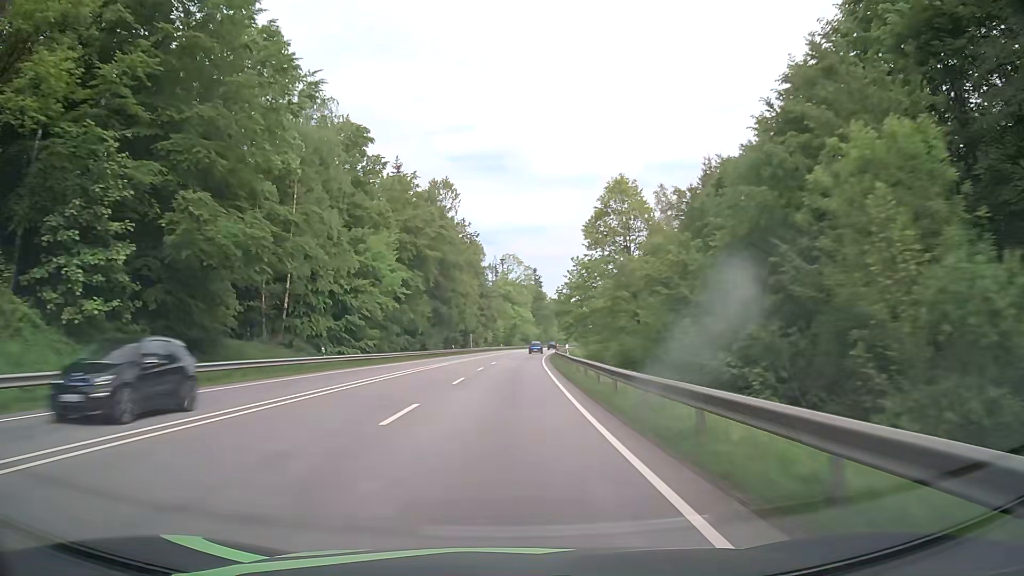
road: primary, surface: asphalt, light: Day
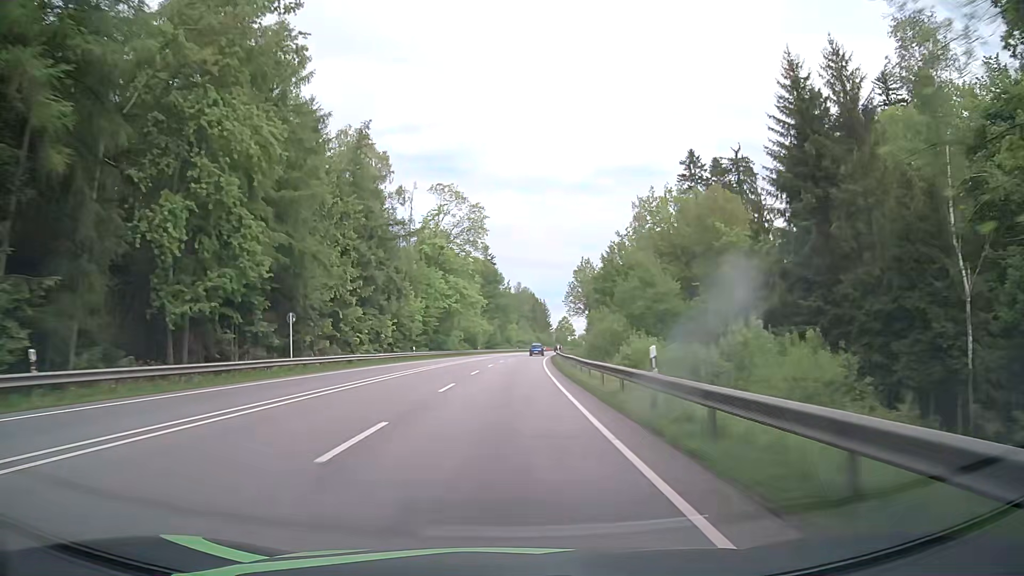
(+2.7, +76.6) m; +4°
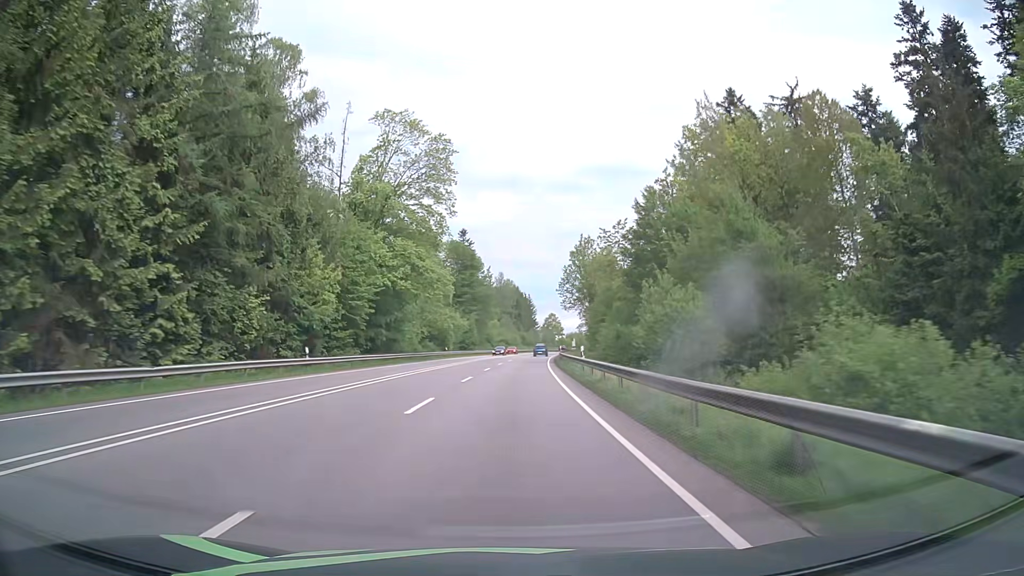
(+0.7, +30.8) m; +2°
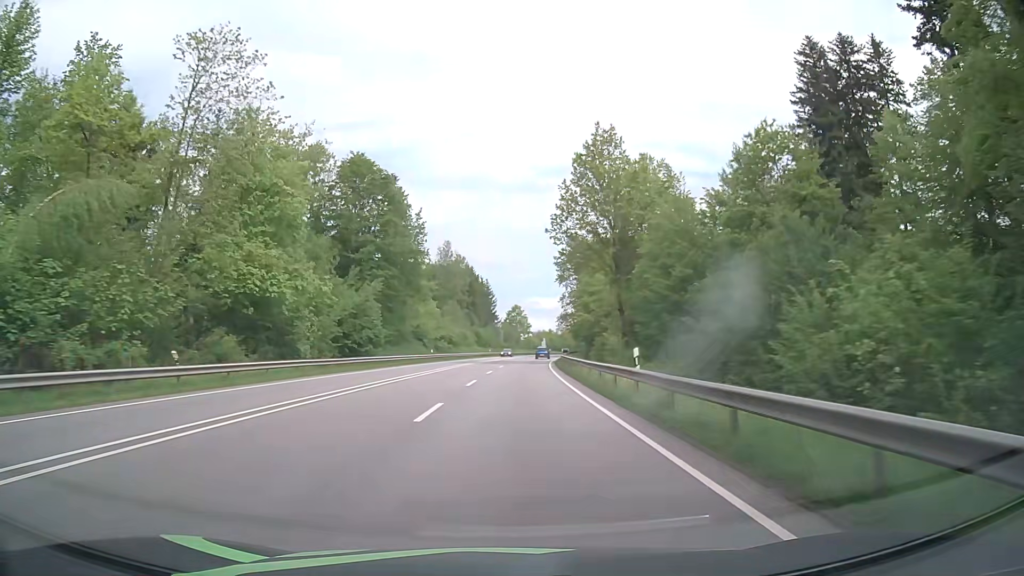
(+1.7, +61.9) m; +3°
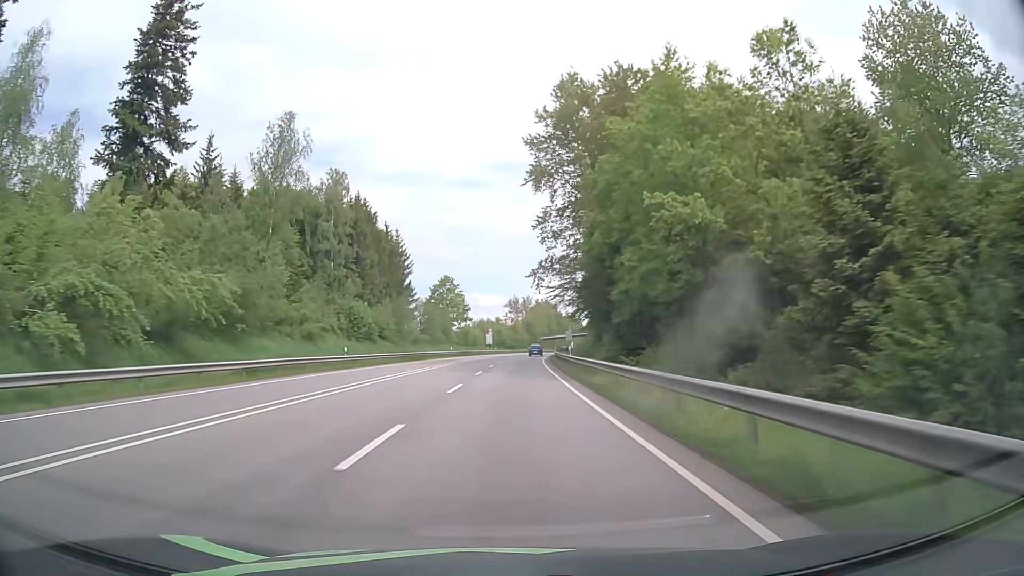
(+3.5, +77.7) m; +5°
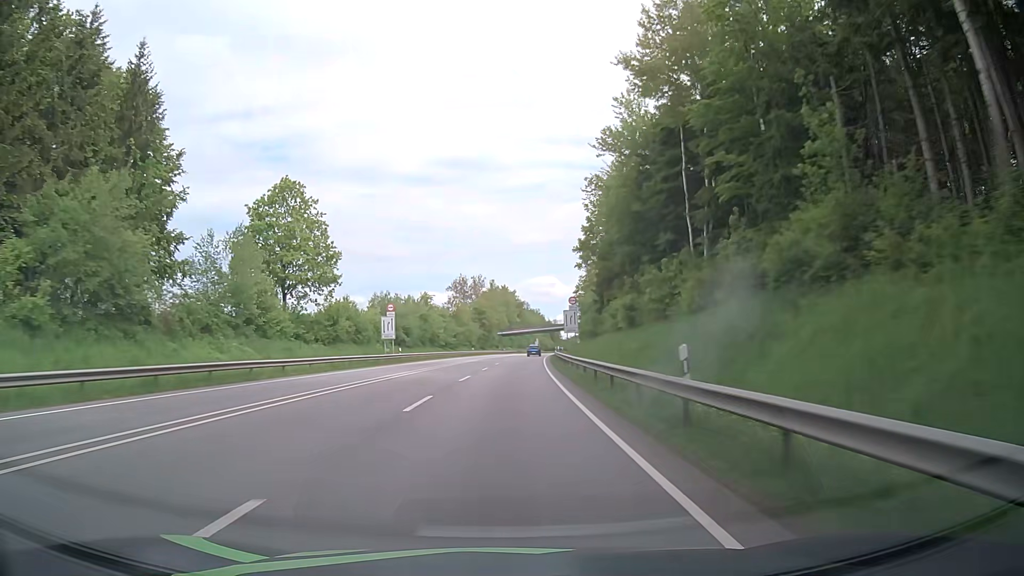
(+2.3, +78.4) m; +3°
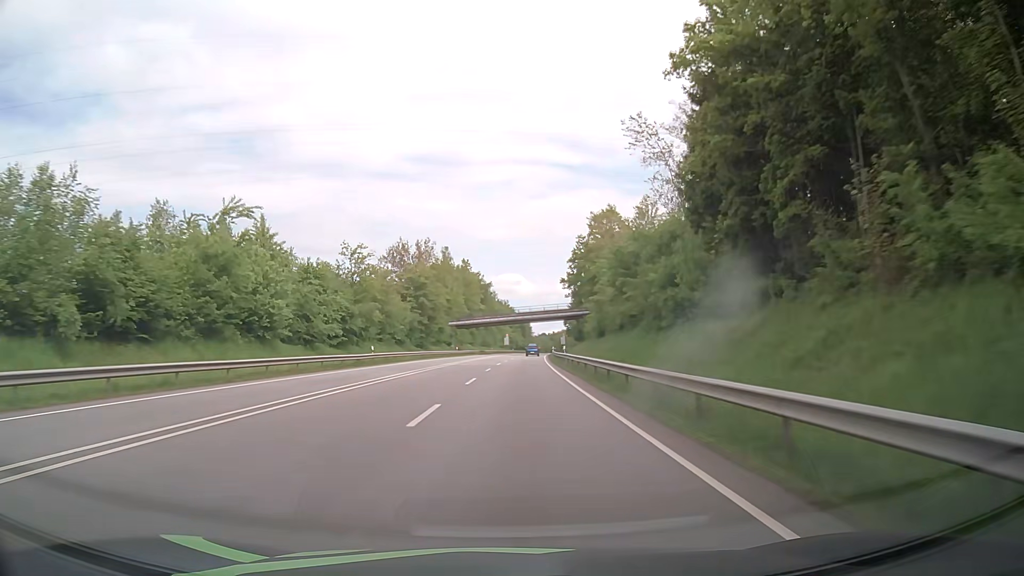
(+1.9, +63.3) m; +3°
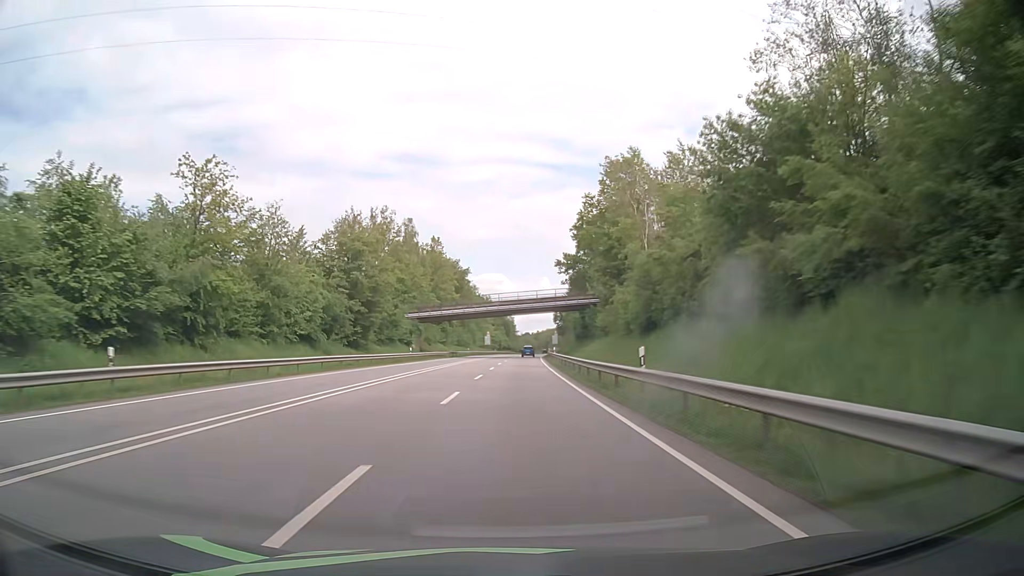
(+0.6, +31.8) m; +2°
(0, +10) (0, +20) (0, +30) (+1, +40) (+1, +50) (+1, +60) (+2, +70) (+2, +80) (+3, +90) (+3, +100) m
